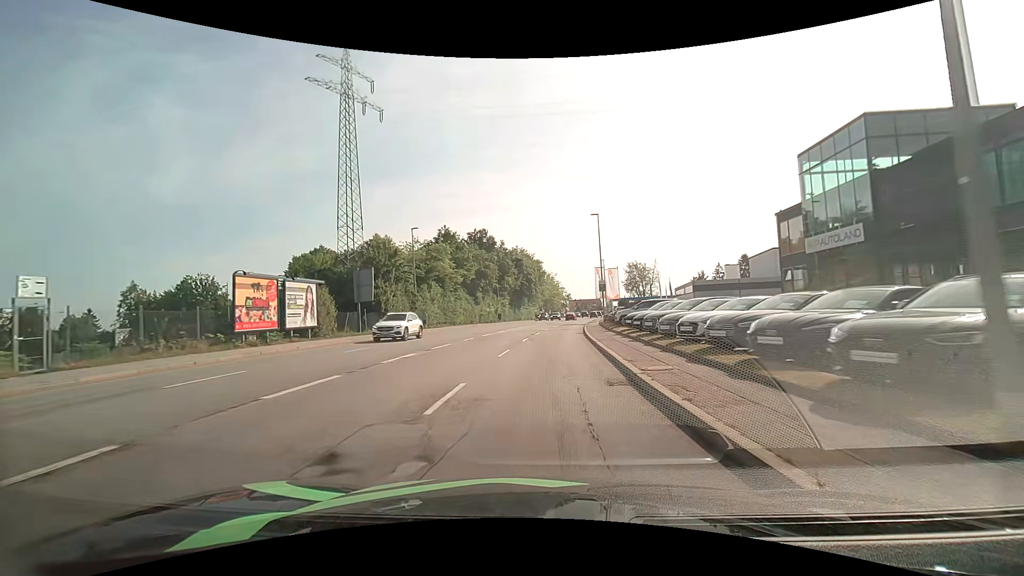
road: tertiary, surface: asphalt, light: Day
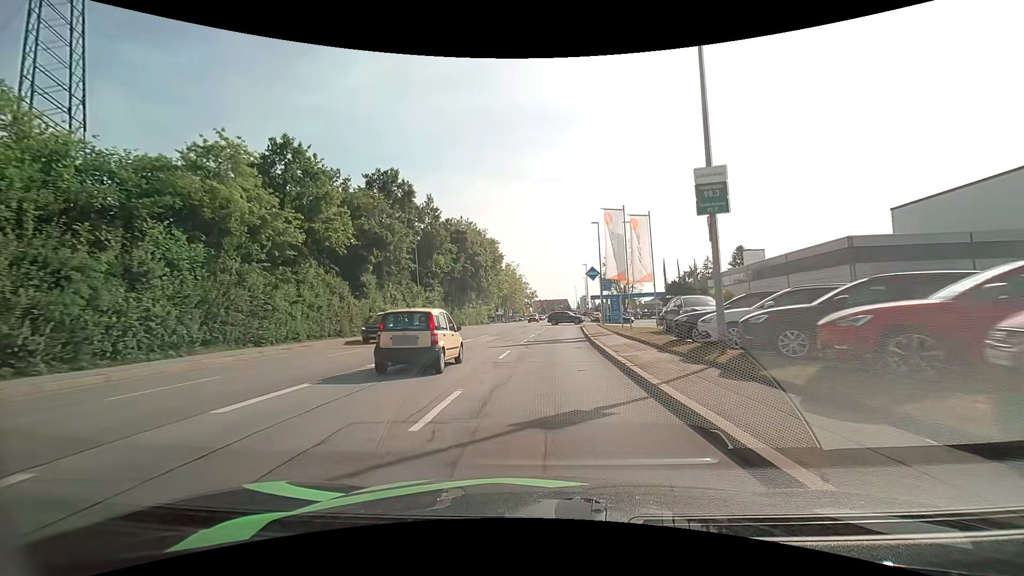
(+1.4, +36.9) m; +4°
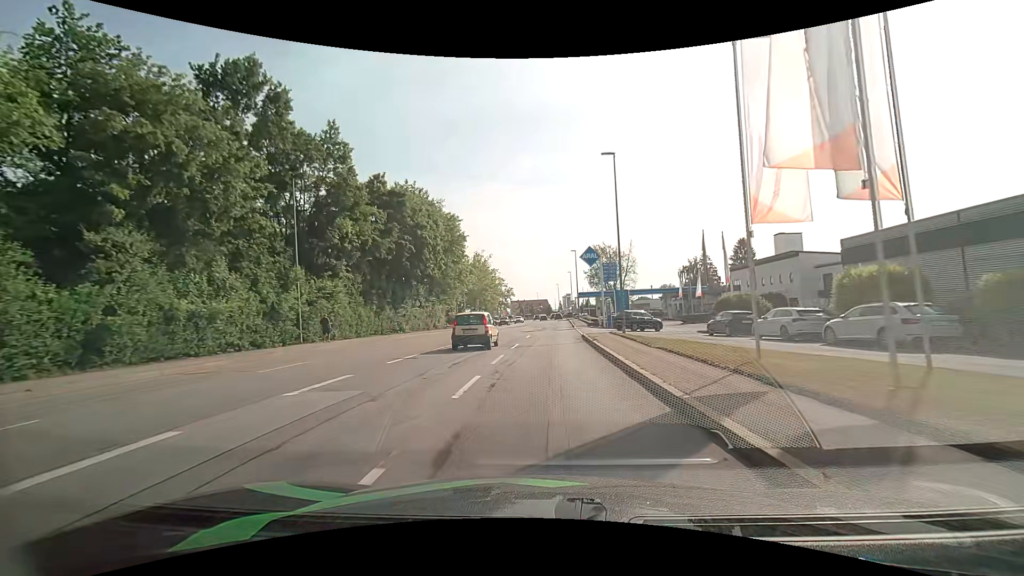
(+0.6, +22.2) m; +3°
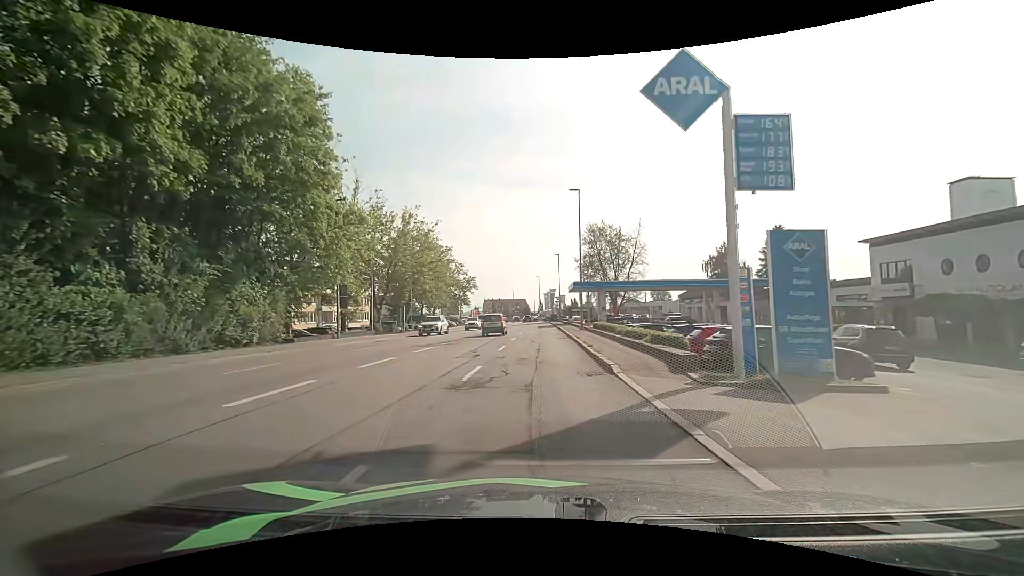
(+1.1, +36.9) m; +2°
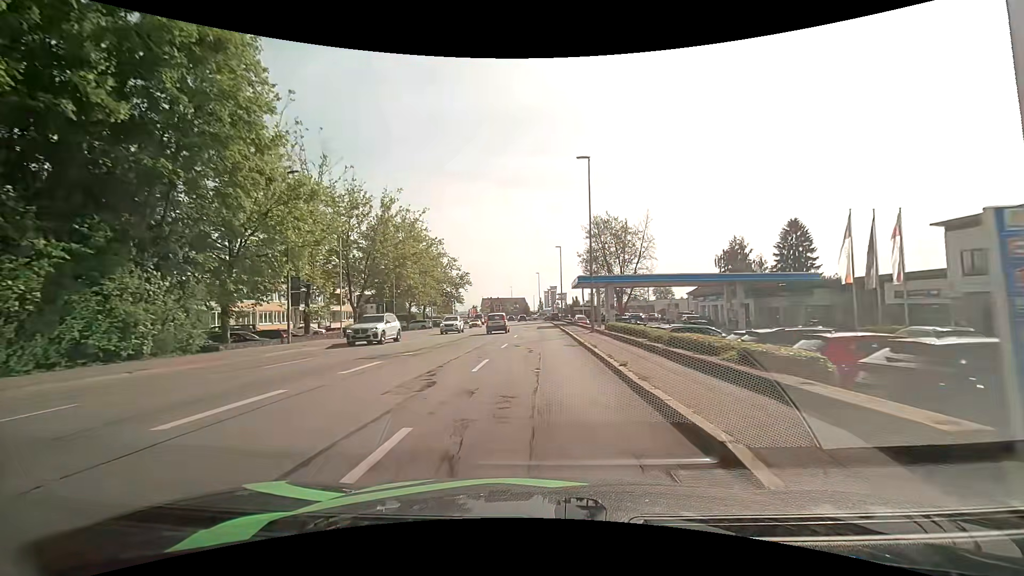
(0.0, +7.2) m; 0°
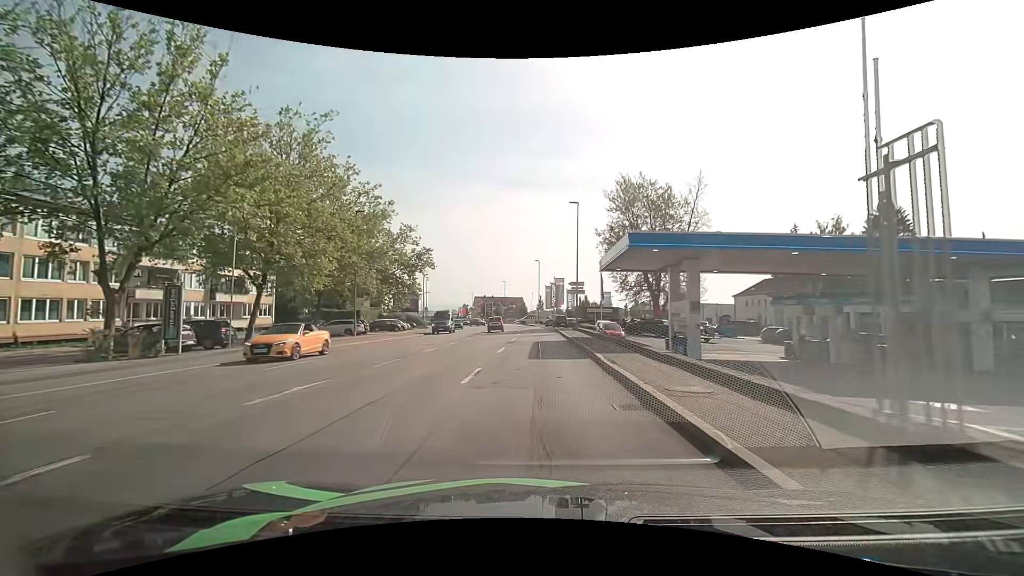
(+0.1, +28.5) m; 0°
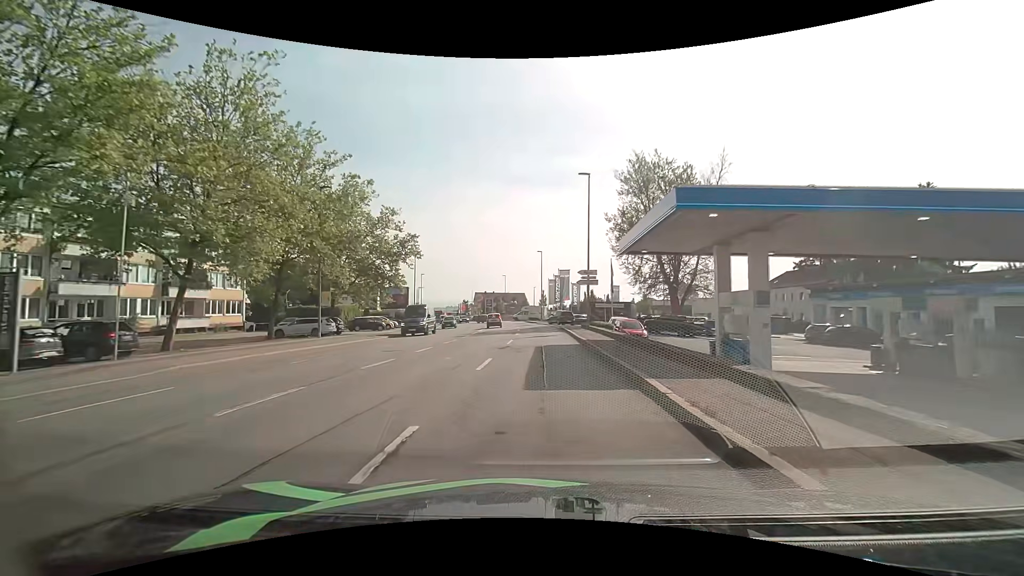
(+0.1, +7.1) m; 0°
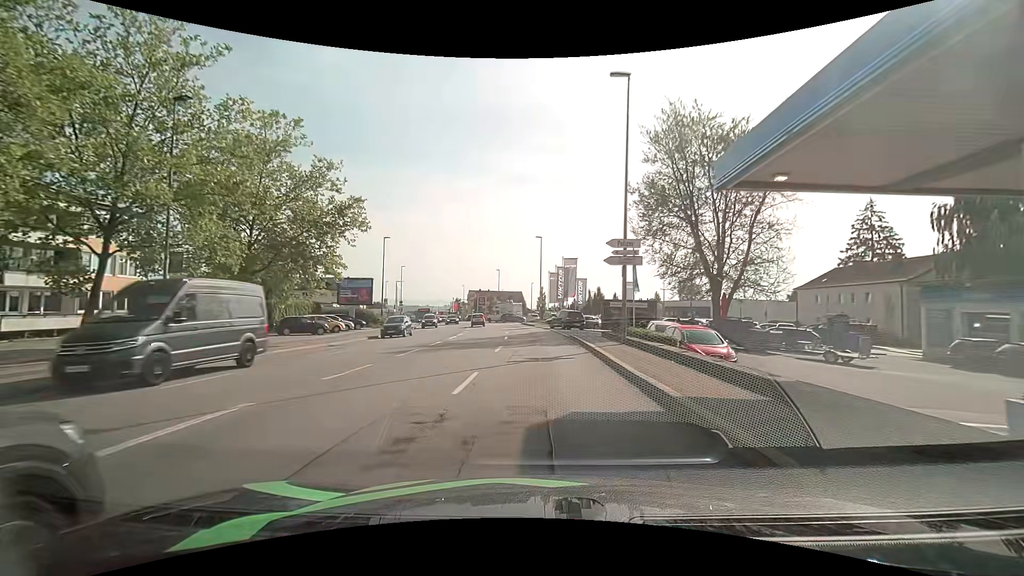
(0.0, +13.9) m; 0°
(0, +10) (0, +20) (-1, +30) (-1, +40) (-2, +50) (-4, +60) (-5, +70) (-7, +80) (-9, +89) (-12, +99) m
